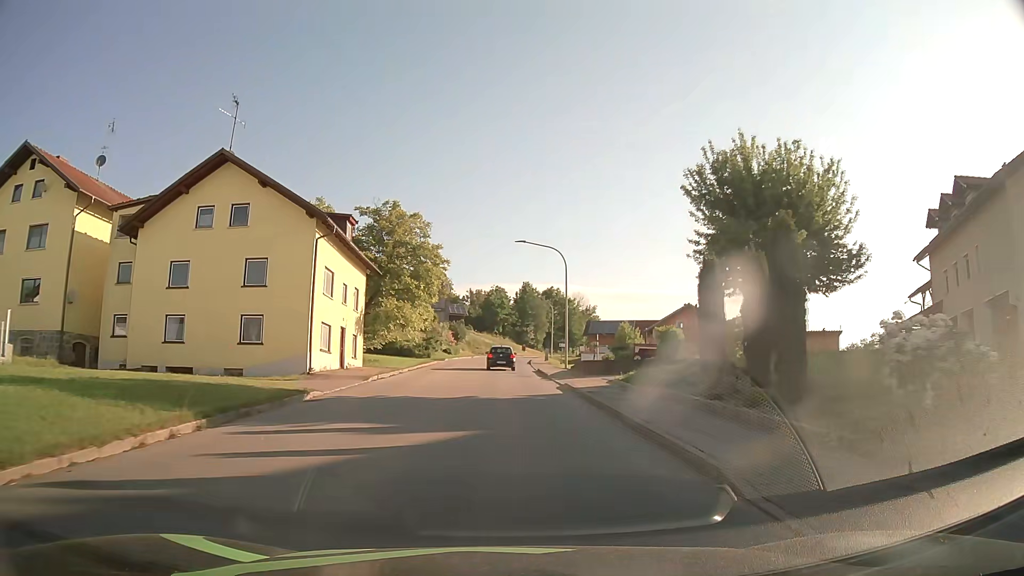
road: tertiary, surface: asphalt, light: Day
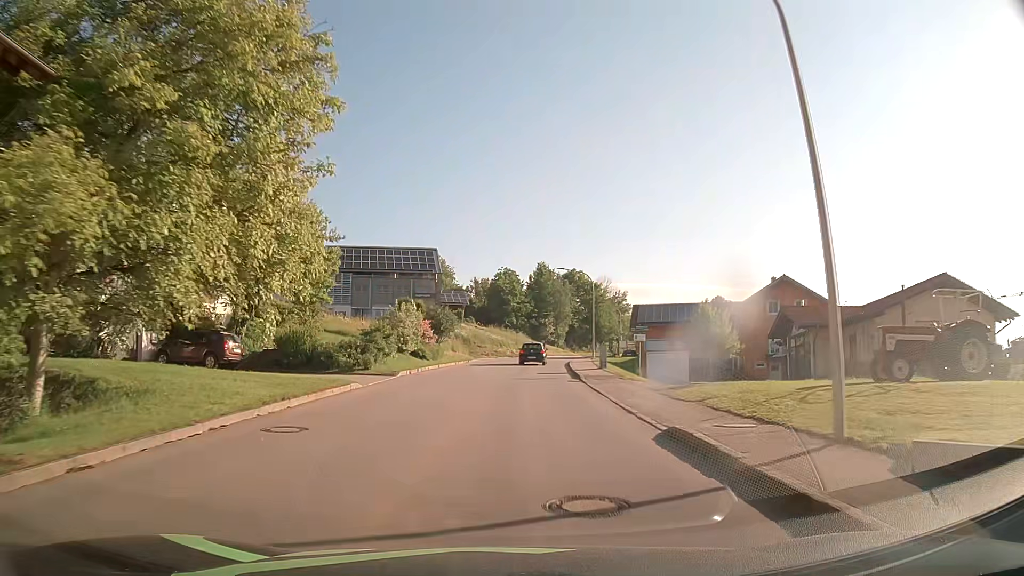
(-0.4, +30.2) m; -1°
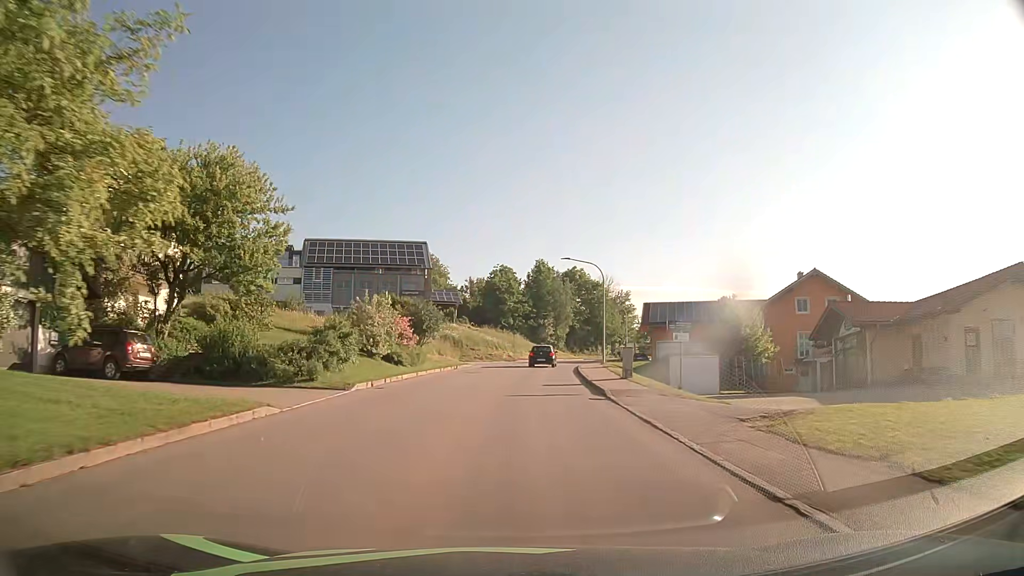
(0.0, +7.6) m; +1°
(0, +10) (0, +20) (+1, +30) (+2, +40) (+3, +50) (+5, +60) (+6, +70) (+9, +79) (+11, +89) (+14, +99) m
